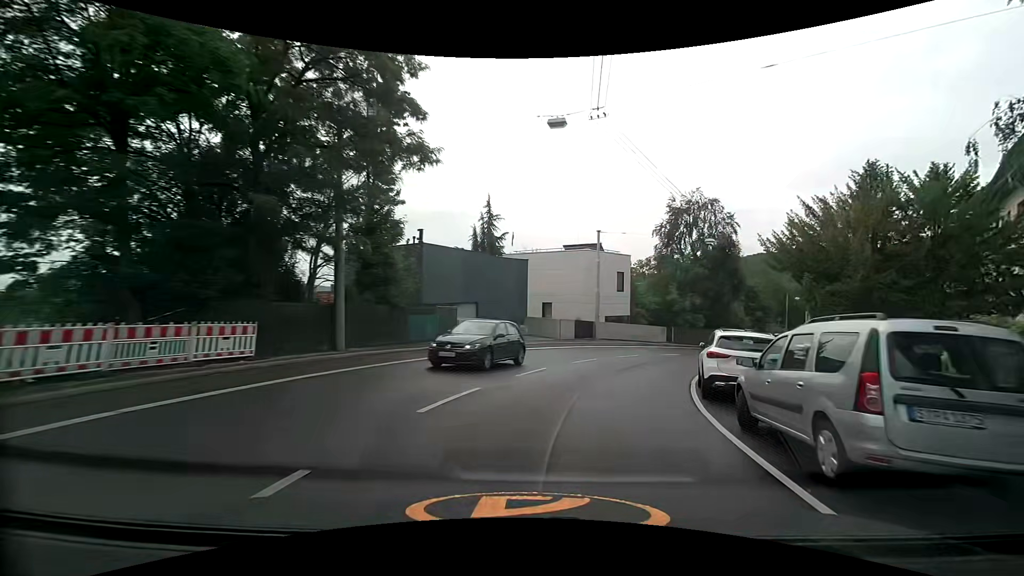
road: secondary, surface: asphalt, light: Day
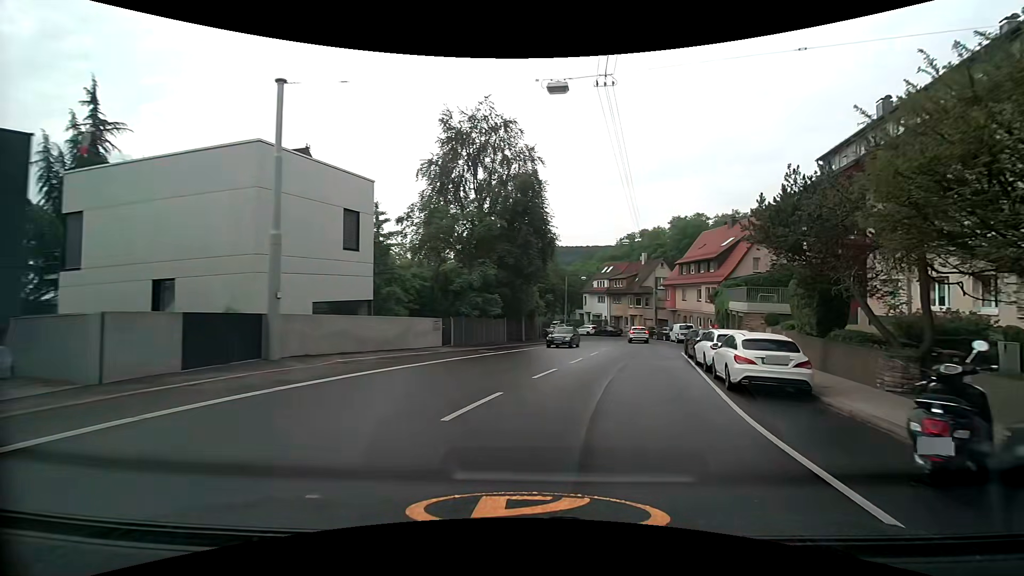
(+5.0, +23.0) m; +27°
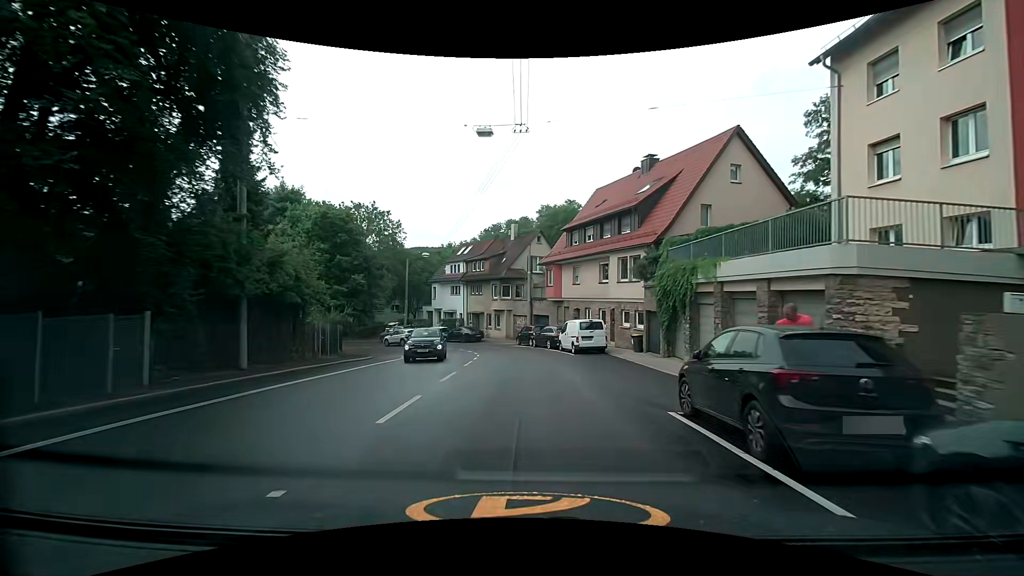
(+4.1, +23.0) m; +15°
(0, +10) (0, +20) (-1, +30) (-4, +39) (-10, +48) (-18, +54) (-27, +57) (-37, +58) (-47, +55) (-55, +49) m
